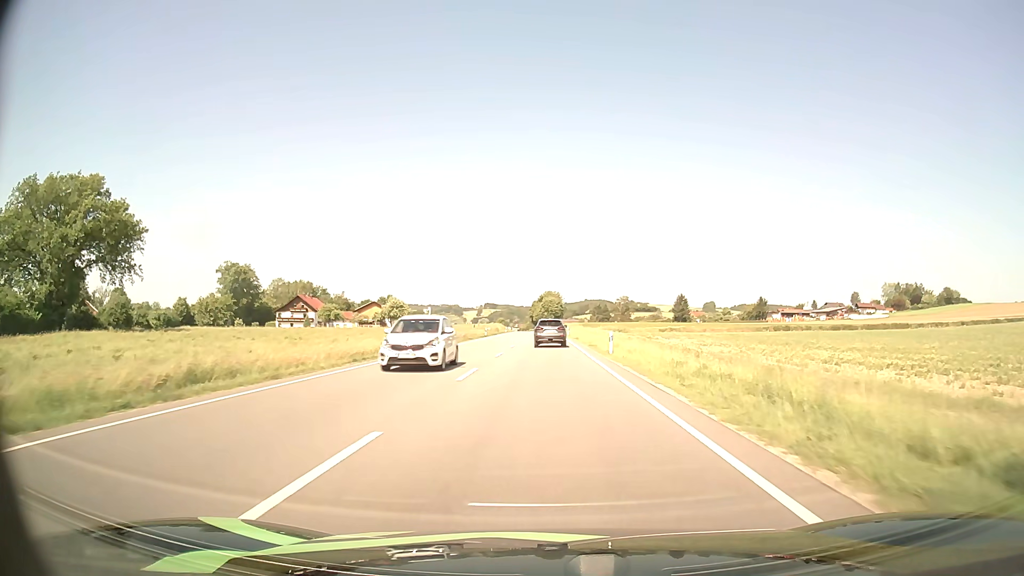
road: primary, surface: asphalt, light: Day
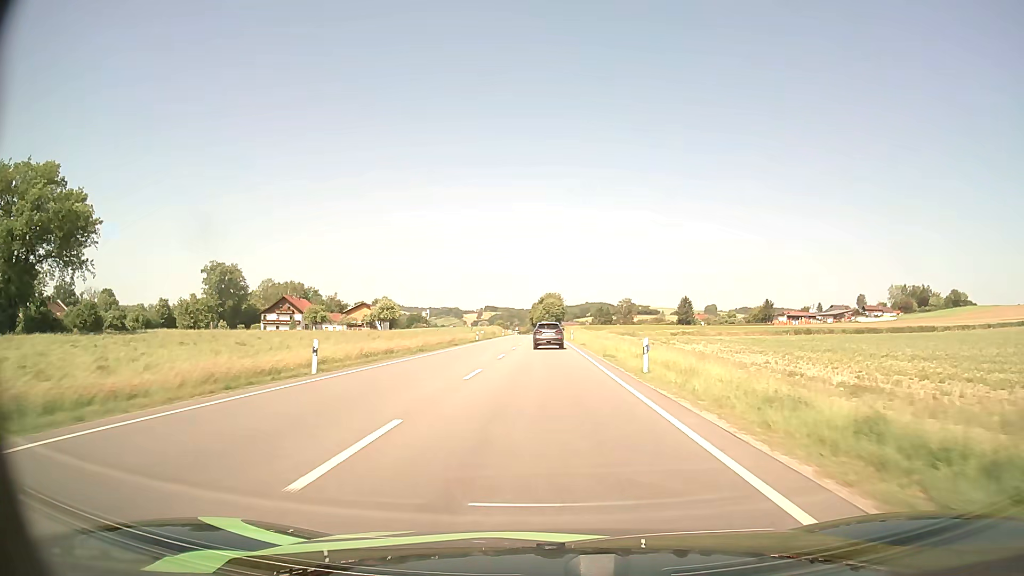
(0.0, +10.6) m; 0°
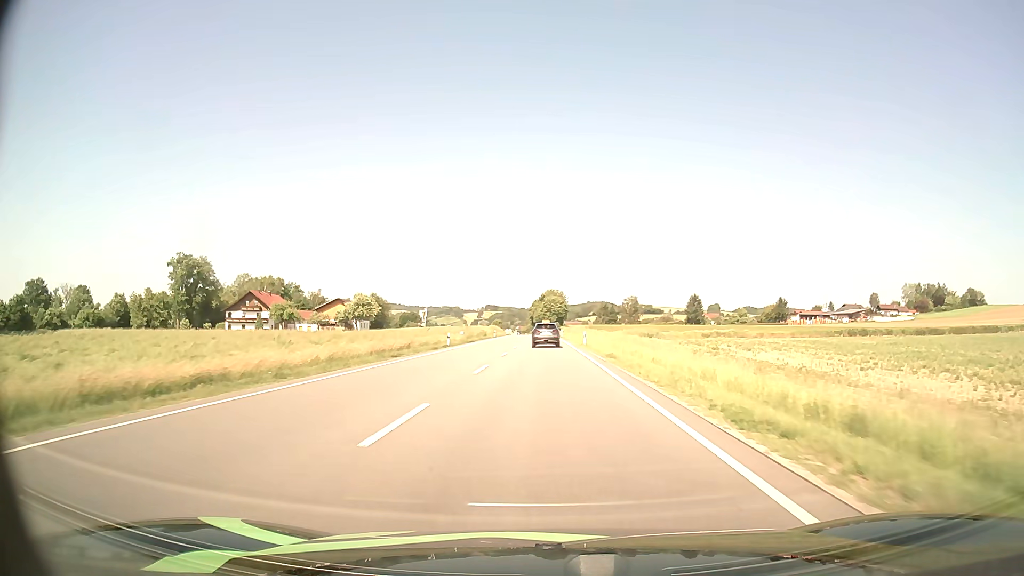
(0.0, +21.6) m; 0°
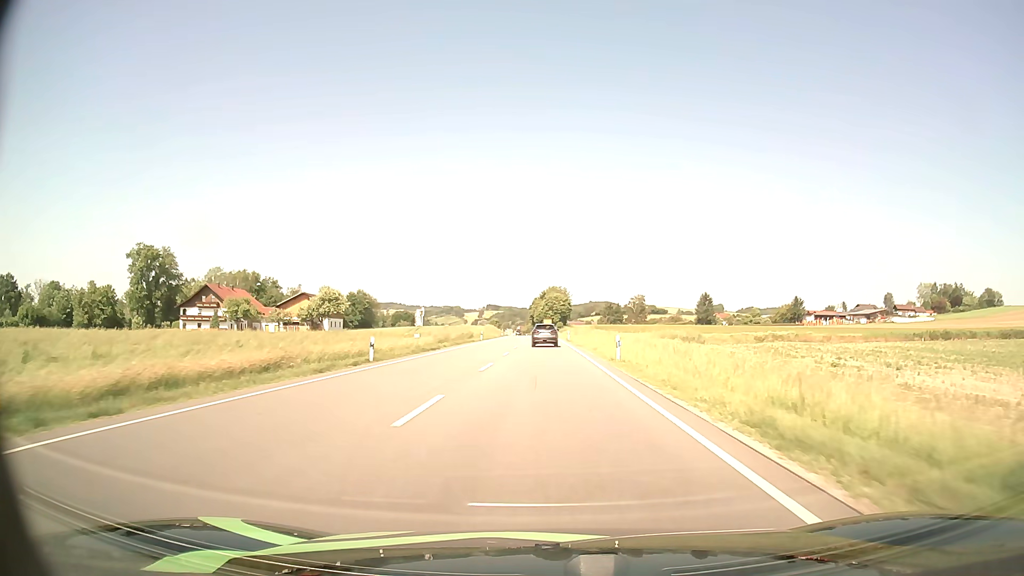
(0.0, +22.2) m; 0°
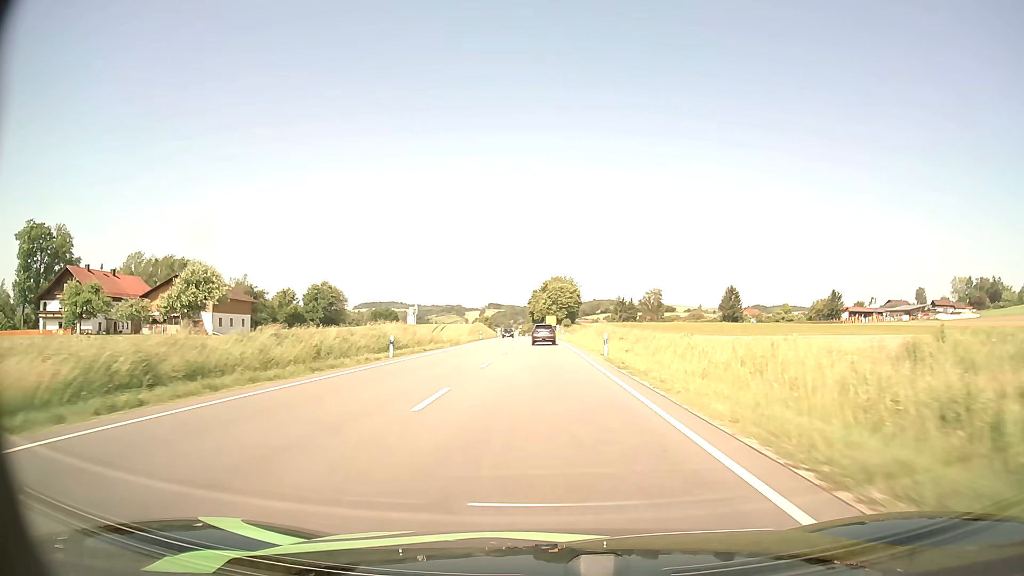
(-0.1, +45.9) m; 0°
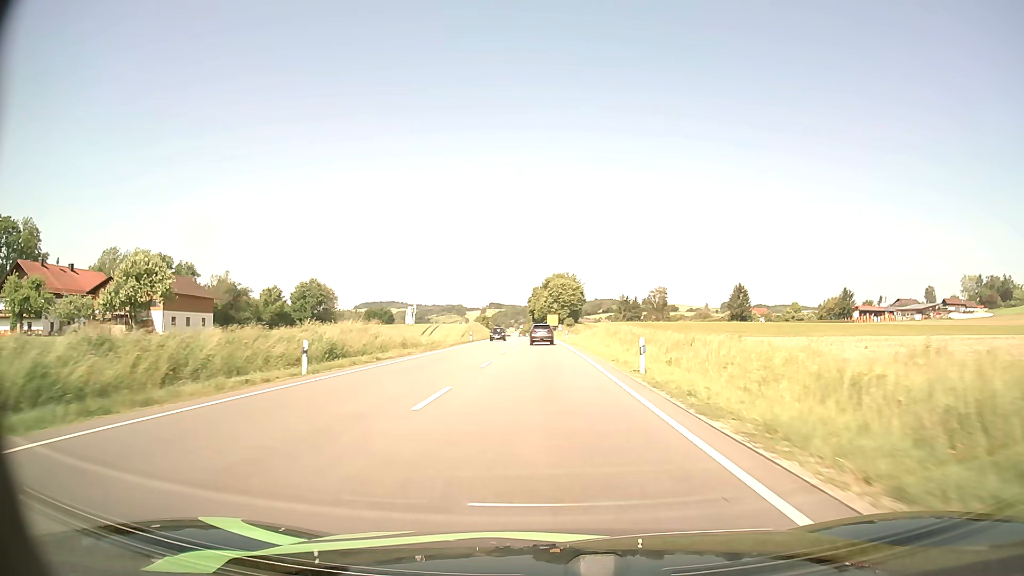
(0.0, +11.7) m; 0°
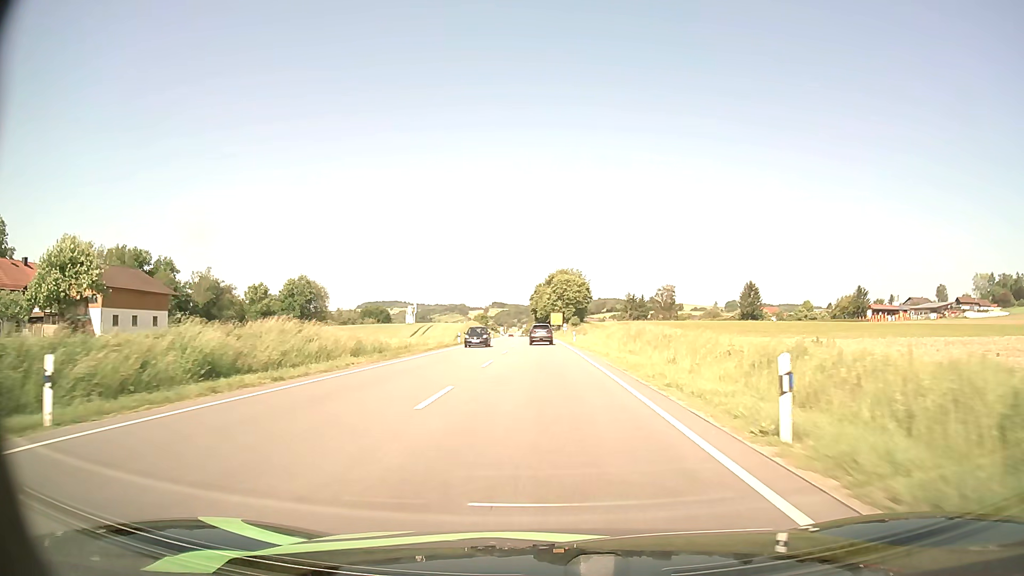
(0.0, +11.7) m; 0°
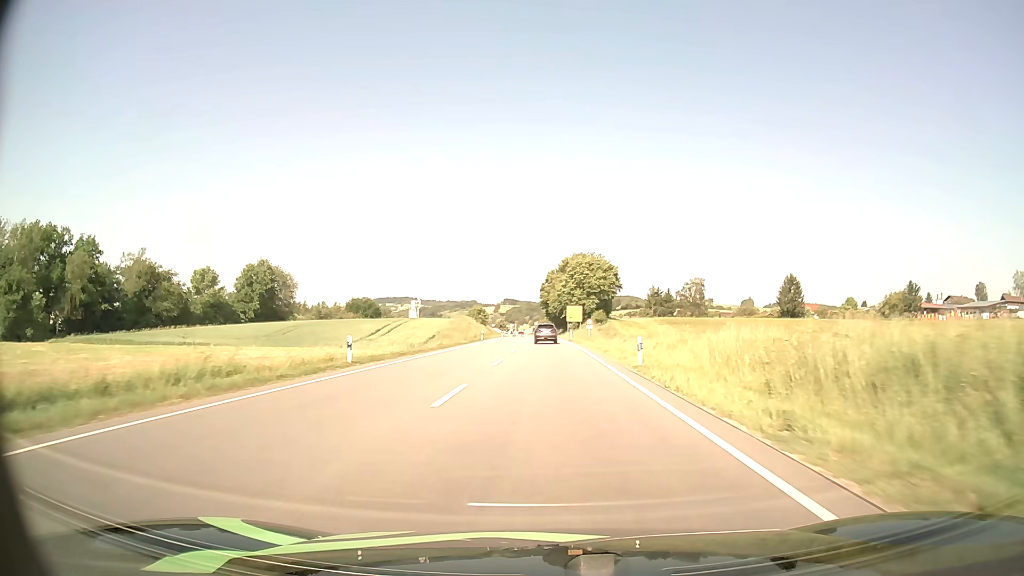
(-0.4, +35.4) m; -1°
(0, +10) (0, +20) (0, +30) (0, +40) (0, +50) (0, +60) (0, +70) (0, +80) (0, +90) (0, +100) m
